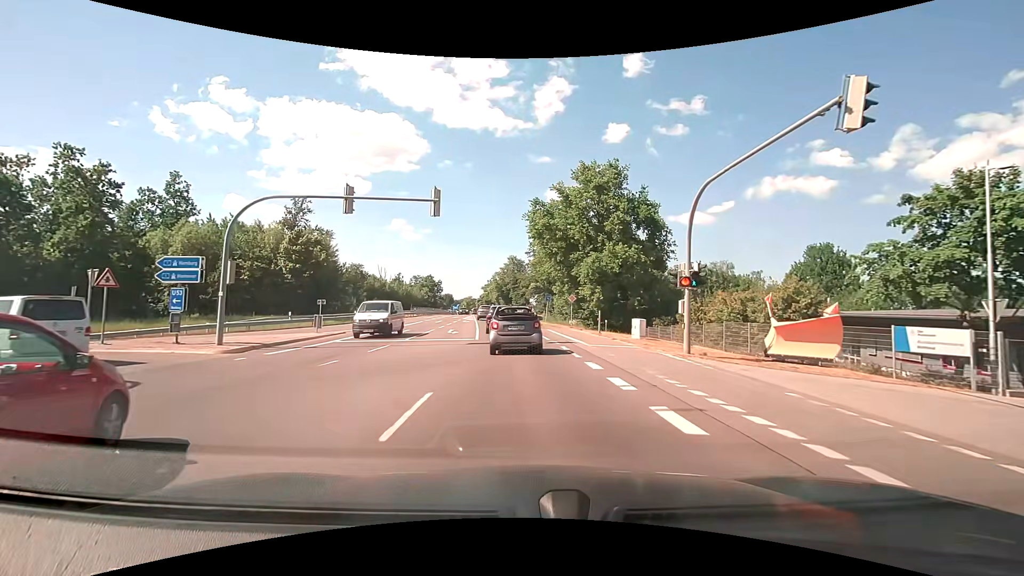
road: secondary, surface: asphalt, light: Day
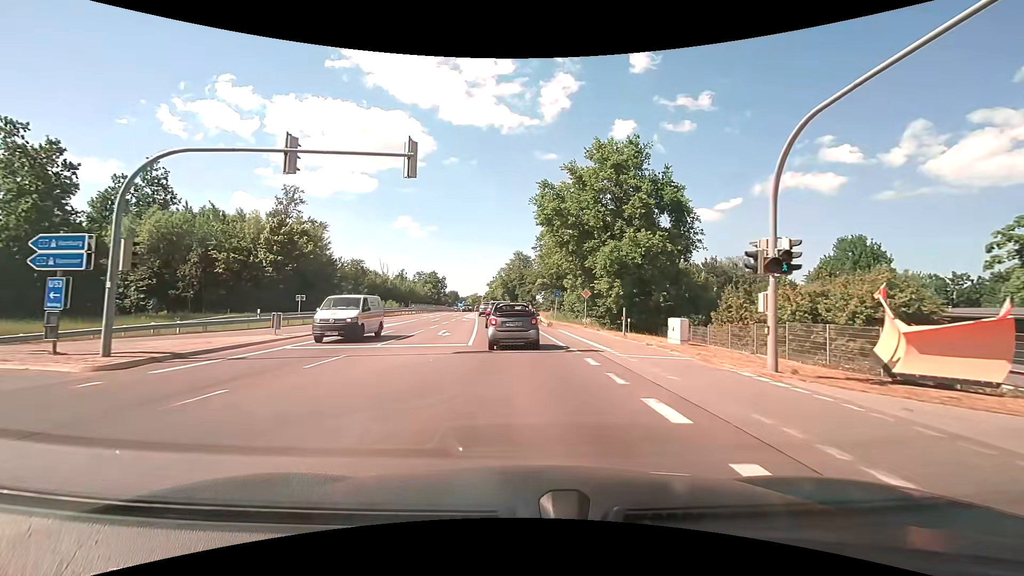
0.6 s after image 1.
(0.0, +5.7) m; 0°
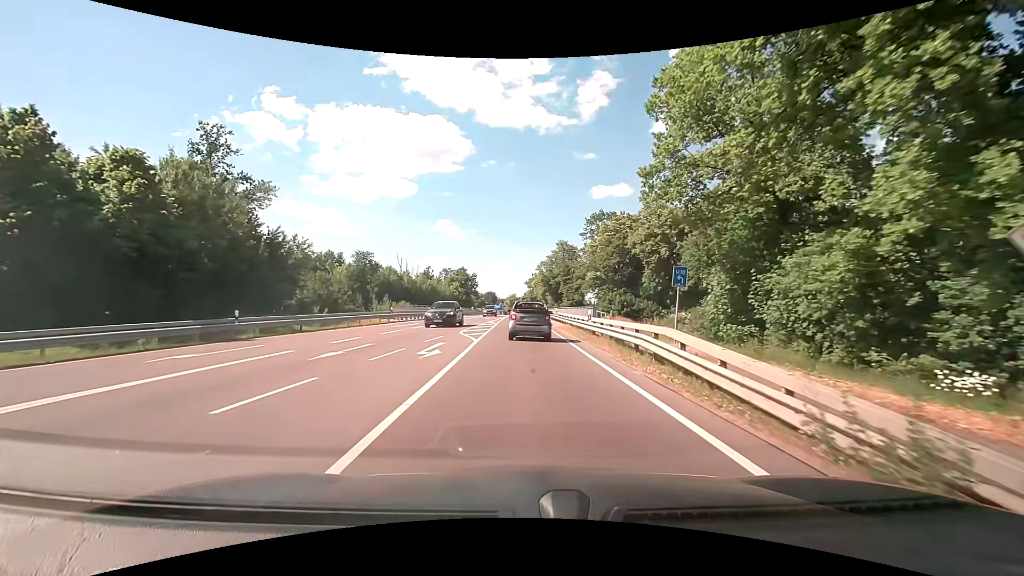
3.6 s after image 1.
(-1.3, +31.4) m; -4°
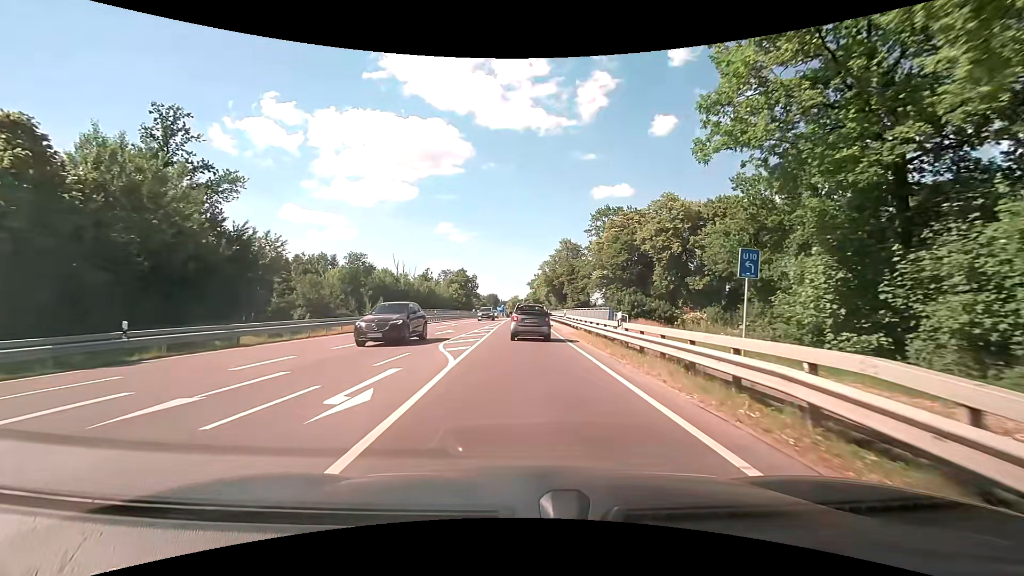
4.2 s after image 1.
(0.0, +6.6) m; 0°
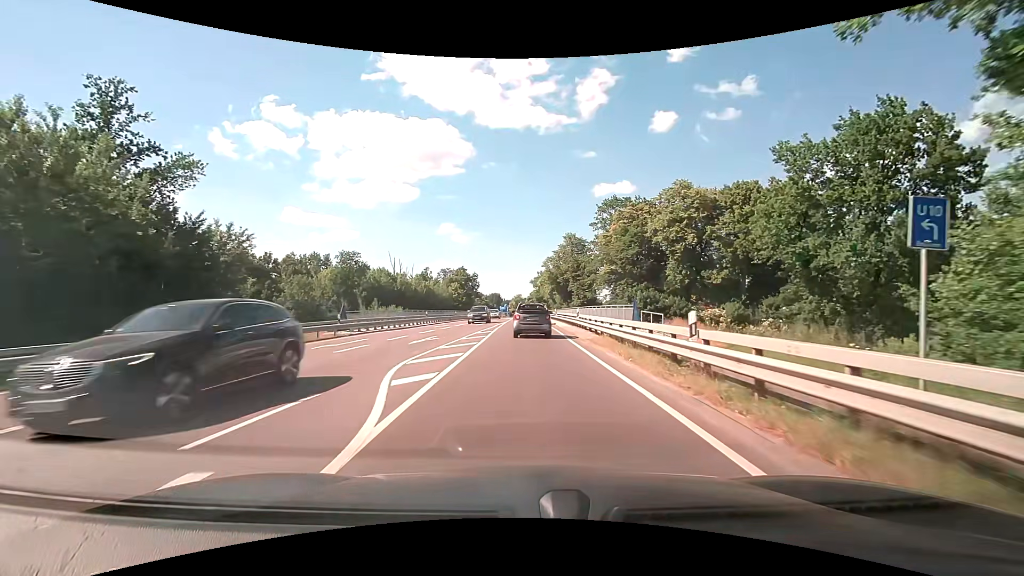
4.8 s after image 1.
(0.0, +6.8) m; -1°
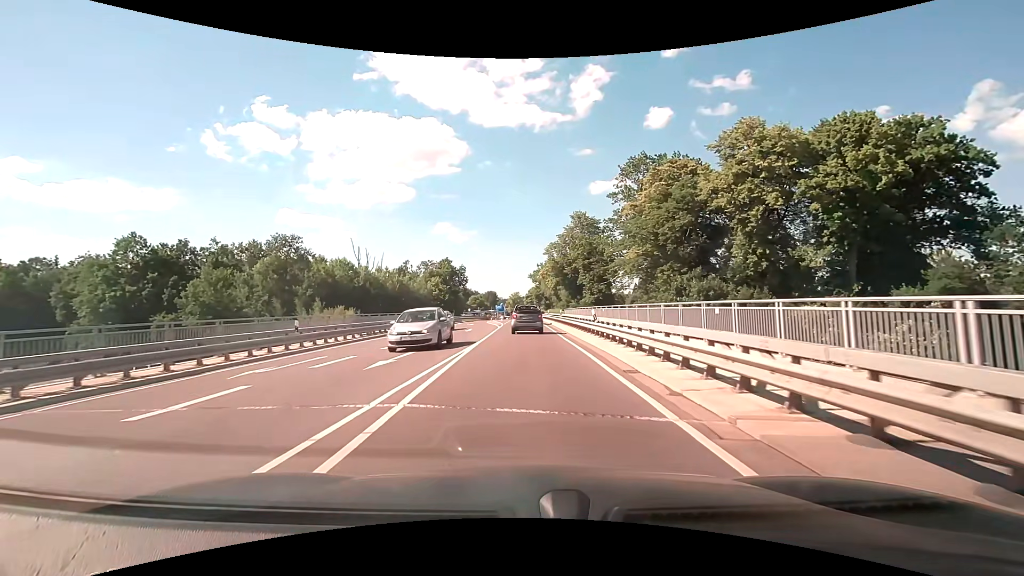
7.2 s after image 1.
(+0.1, +27.9) m; 0°
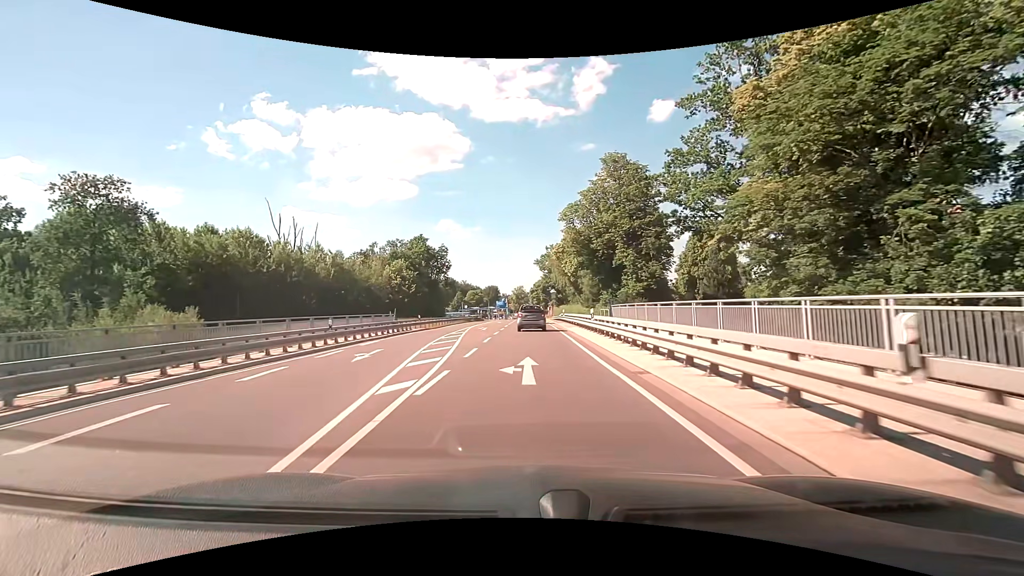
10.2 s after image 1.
(-0.2, +37.4) m; 0°
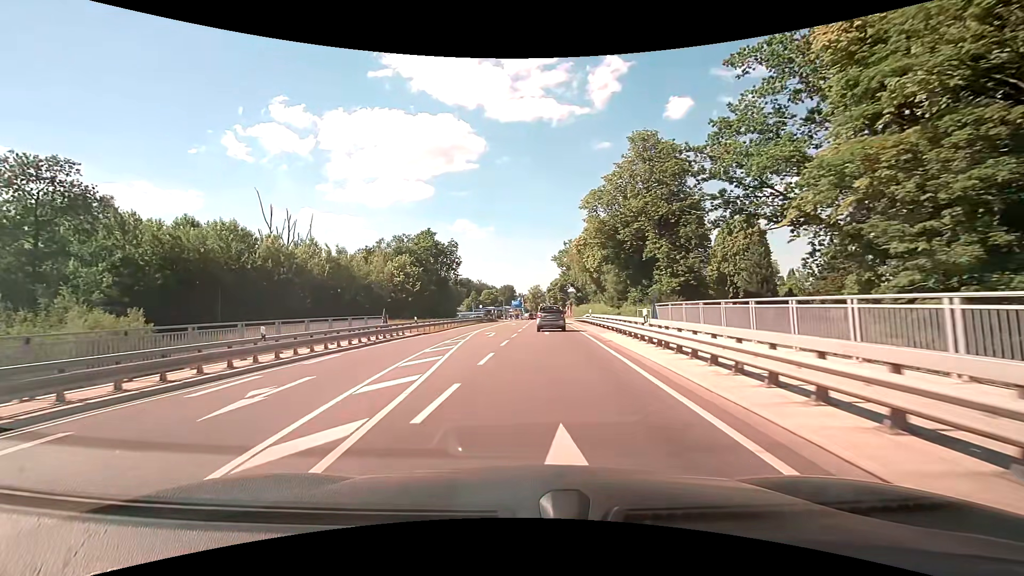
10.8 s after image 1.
(-0.1, +7.8) m; -2°
(0, +10) (-1, +20) (-1, +30) (-1, +40) (-1, +50) (-1, +60) (-1, +70) (0, +80) (0, +90) (+1, +100) m
